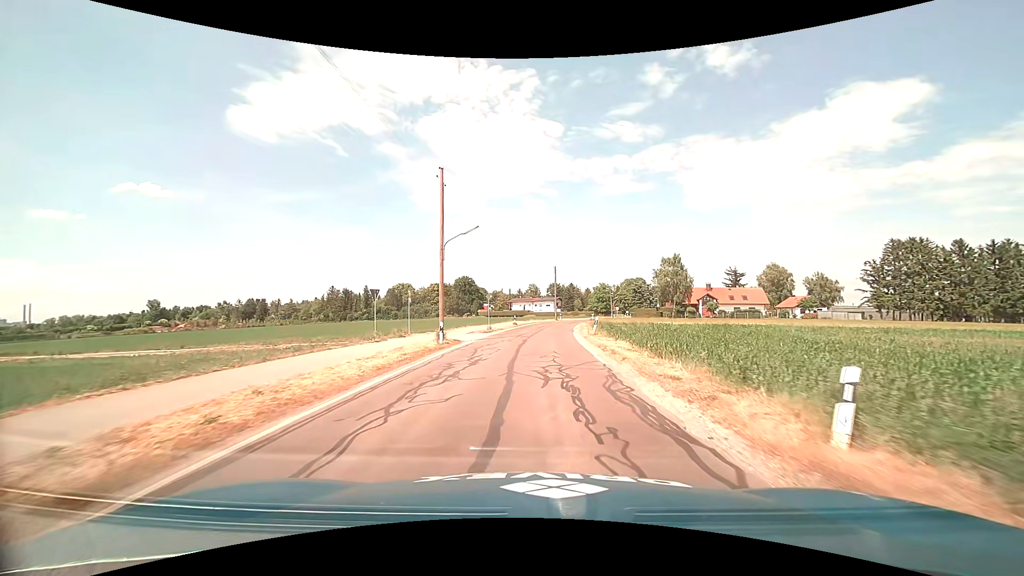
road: tertiary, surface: asphalt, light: Day
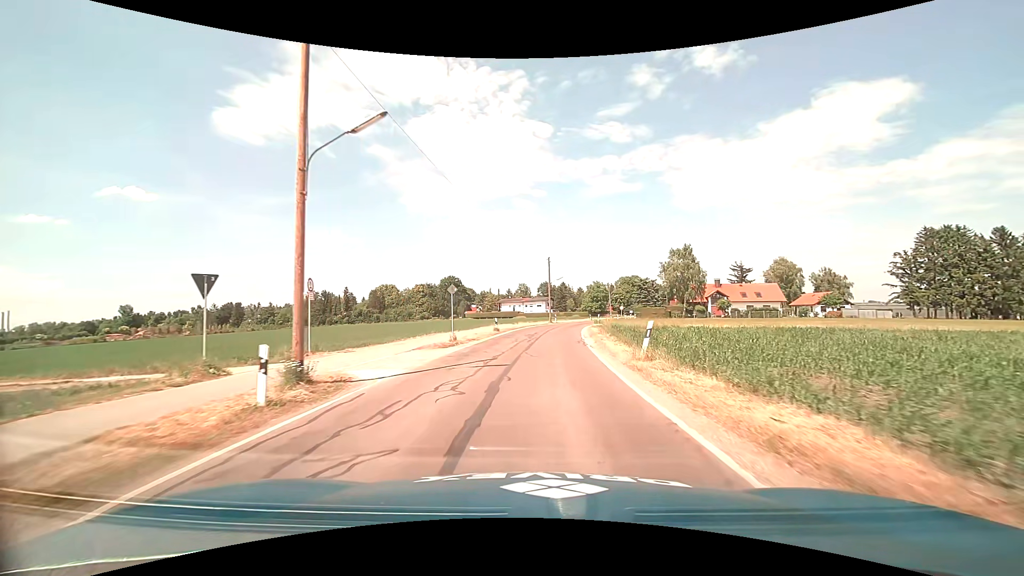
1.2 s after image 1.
(+0.1, +14.2) m; +1°
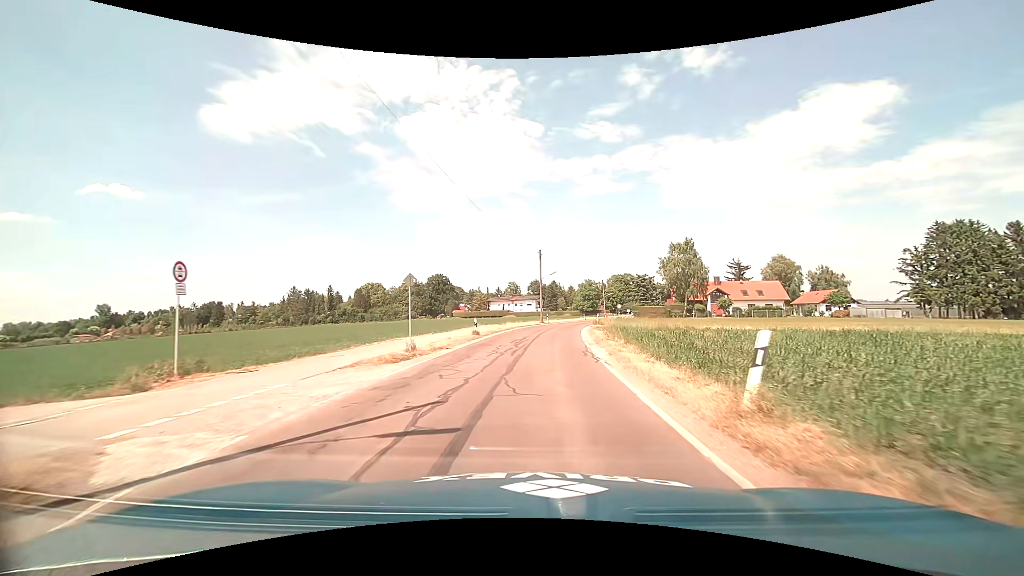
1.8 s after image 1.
(+0.1, +7.0) m; +1°
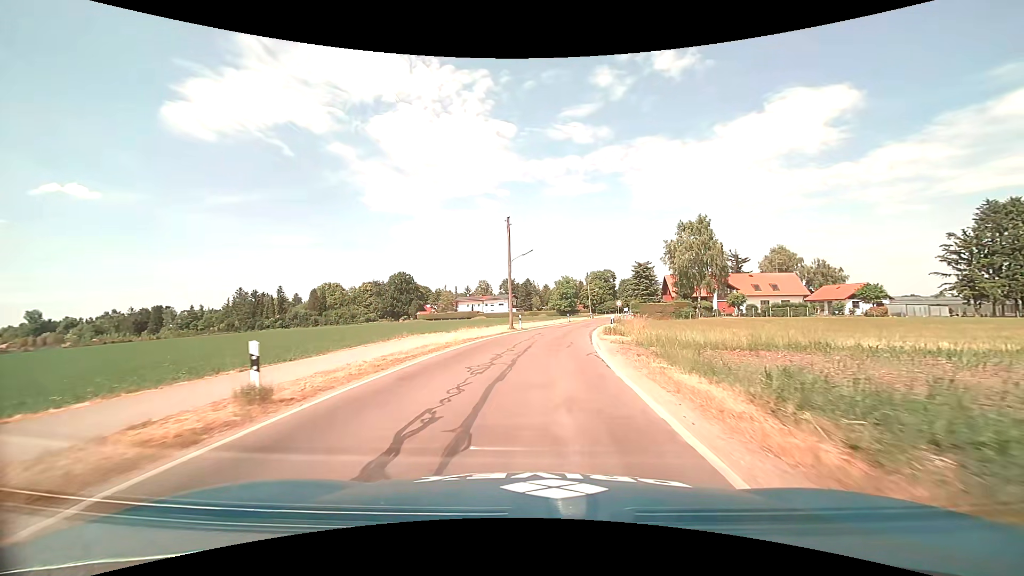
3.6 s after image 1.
(+0.6, +20.6) m; +3°
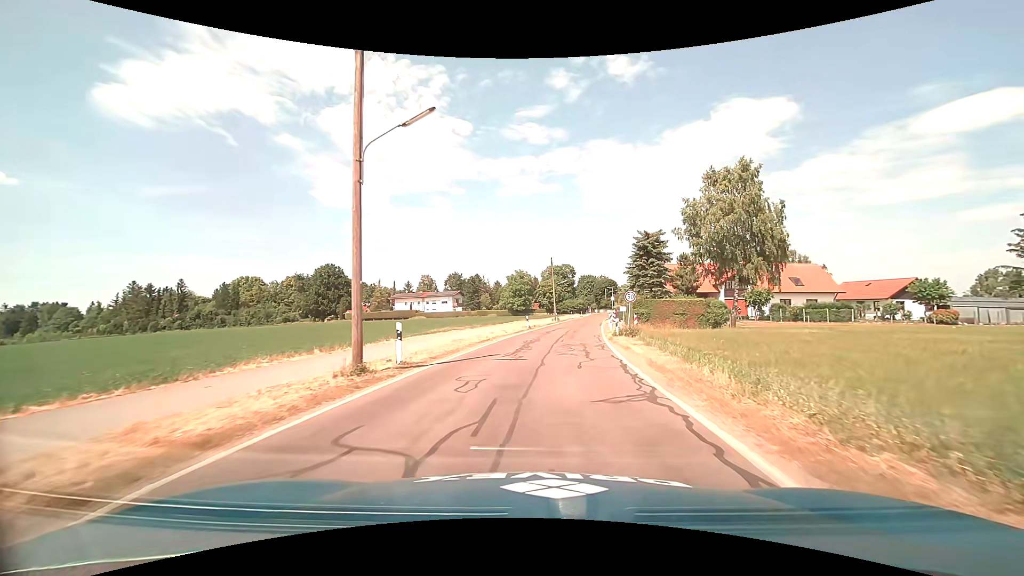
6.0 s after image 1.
(+1.0, +26.5) m; +6°
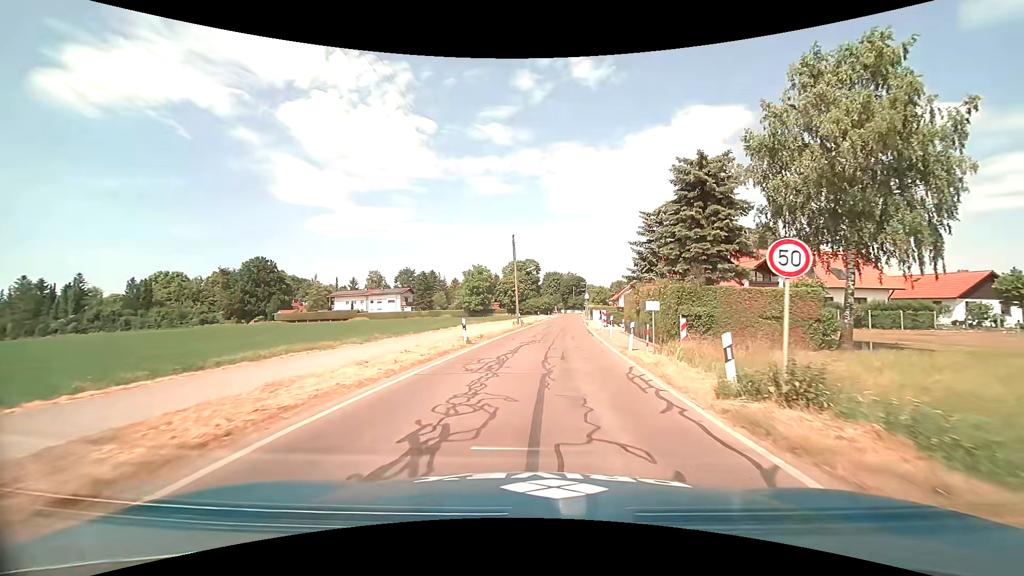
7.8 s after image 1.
(+0.6, +19.9) m; +4°
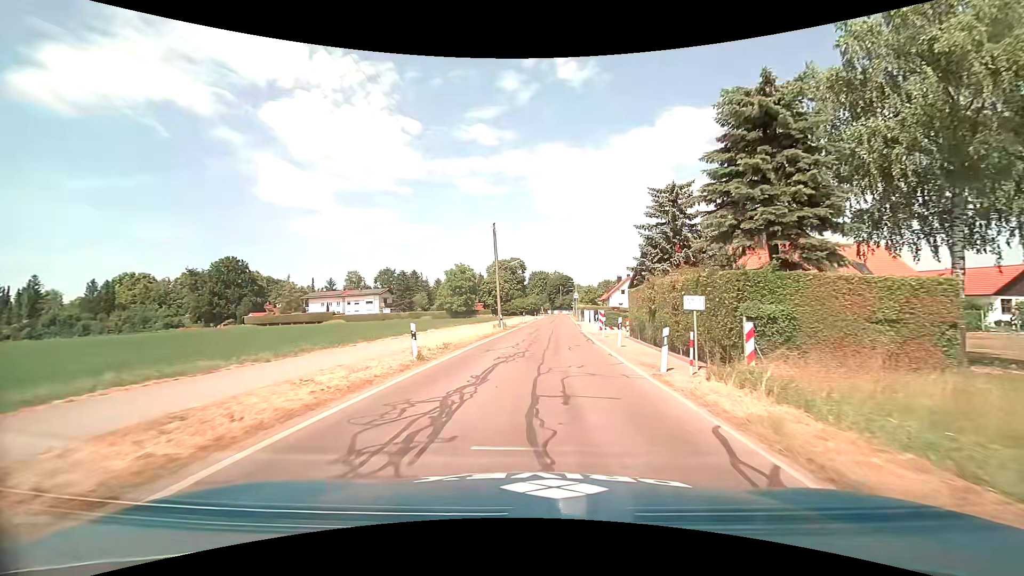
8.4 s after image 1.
(+0.1, +6.7) m; +1°
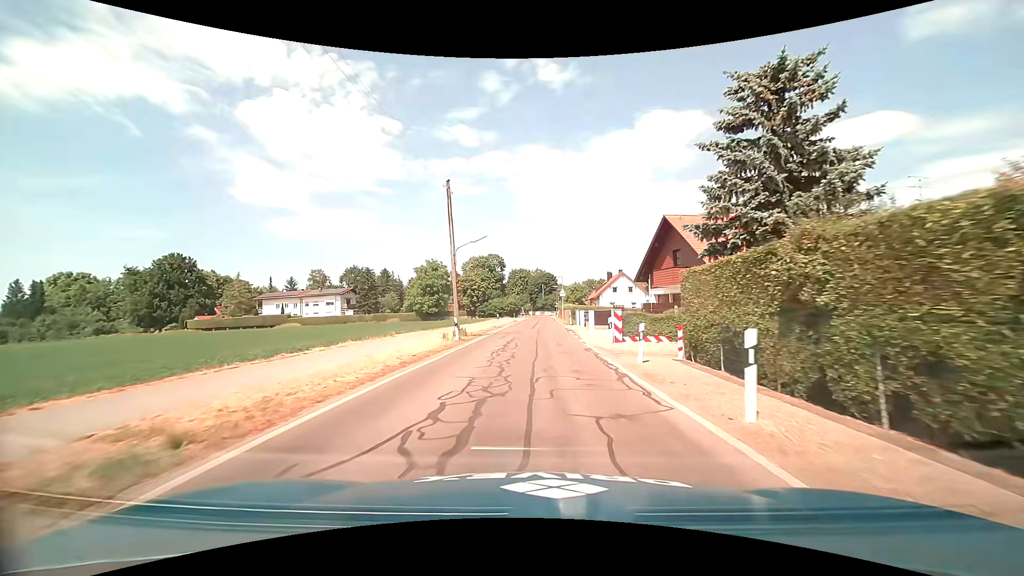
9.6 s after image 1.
(+0.3, +13.6) m; +2°
(0, +10) (0, +20) (0, +30) (+1, +40) (+1, +50) (+1, +60) (+1, +70) (+2, +80) (+2, +90) (+2, +100) m
